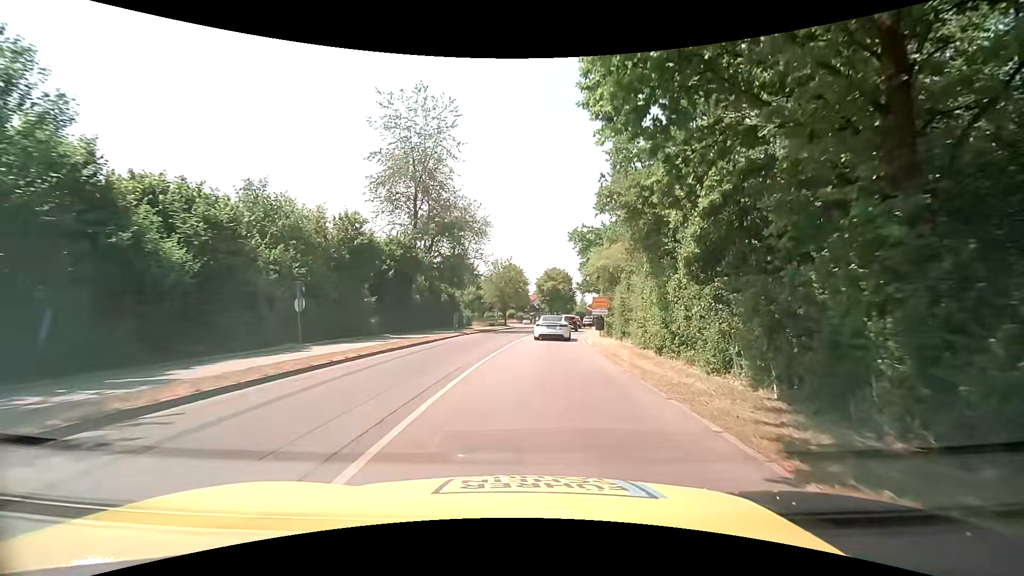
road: tertiary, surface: asphalt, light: Day
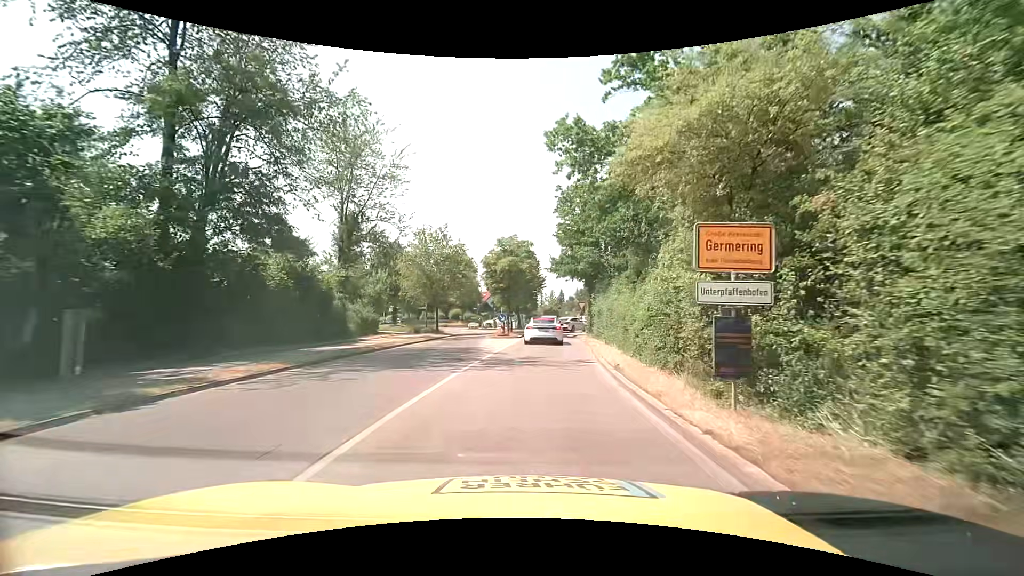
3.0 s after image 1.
(+1.3, +26.1) m; +5°
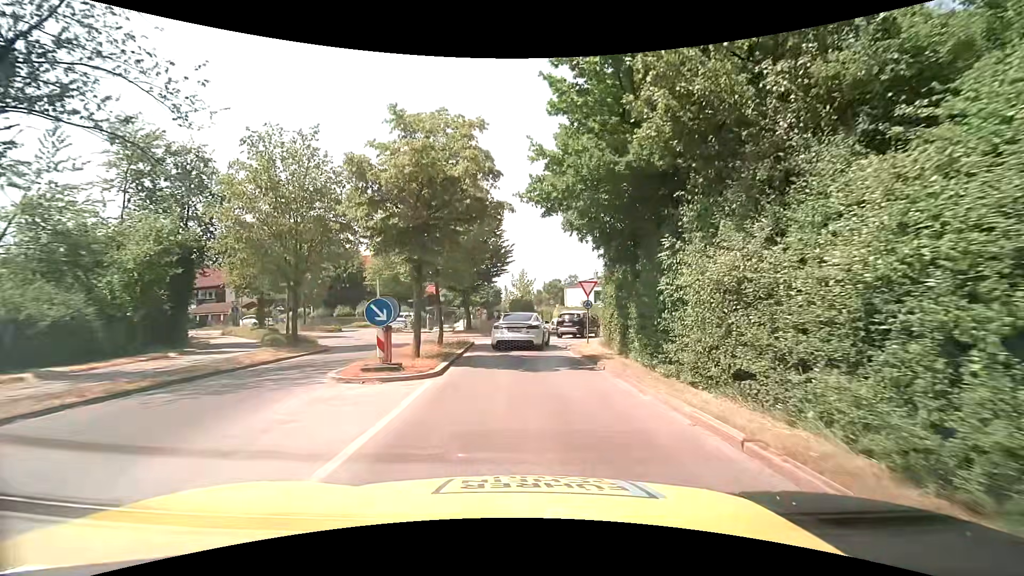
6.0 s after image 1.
(+0.8, +23.0) m; +4°
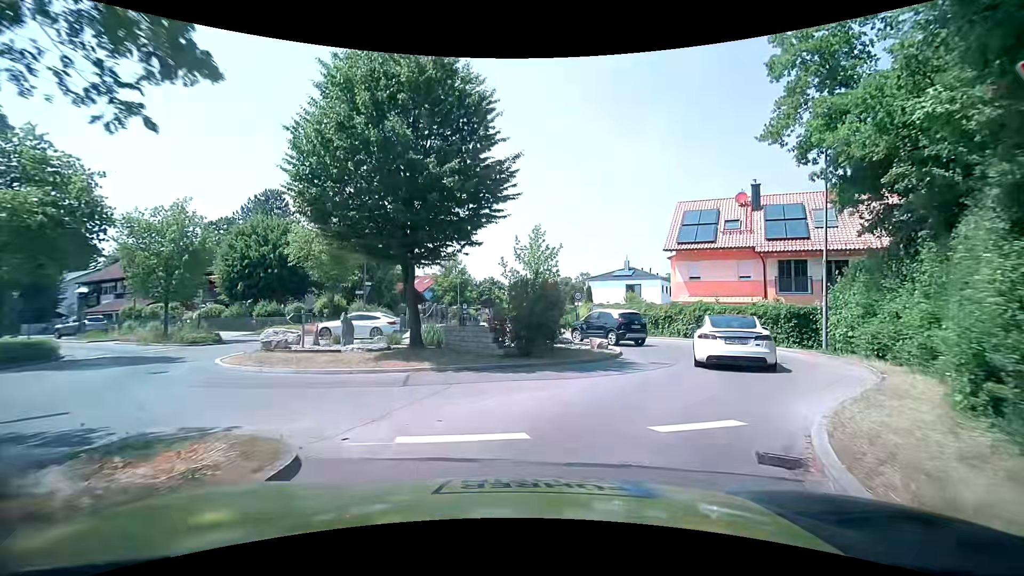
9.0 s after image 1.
(-0.1, +19.1) m; -2°
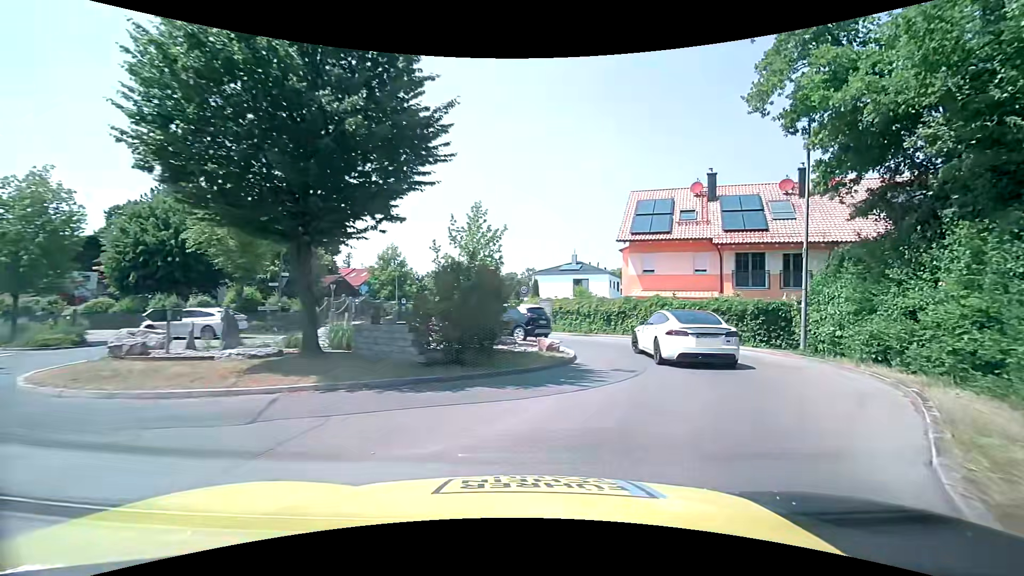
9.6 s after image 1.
(+0.2, +3.3) m; +7°
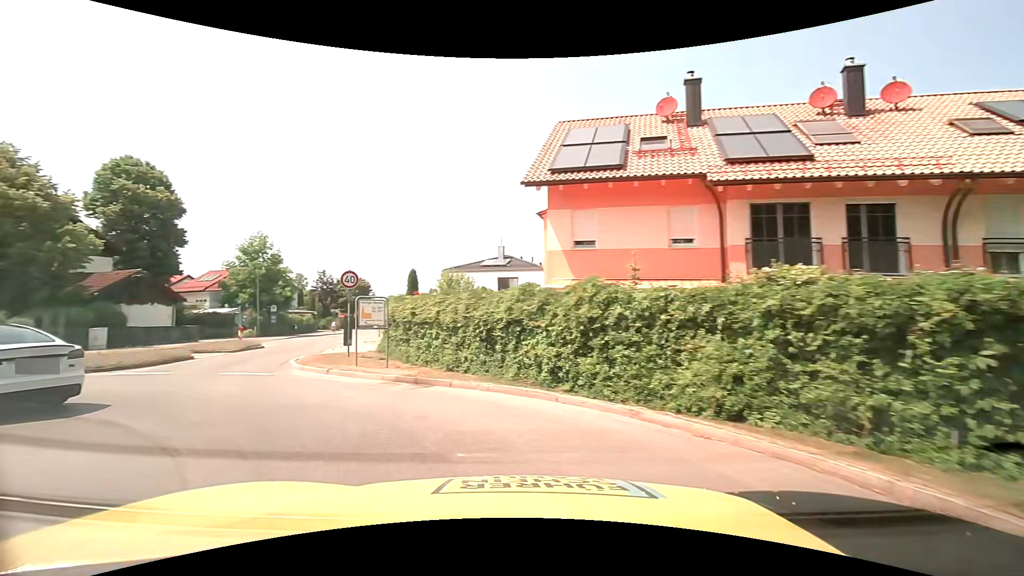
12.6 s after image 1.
(+4.5, +15.3) m; +8°
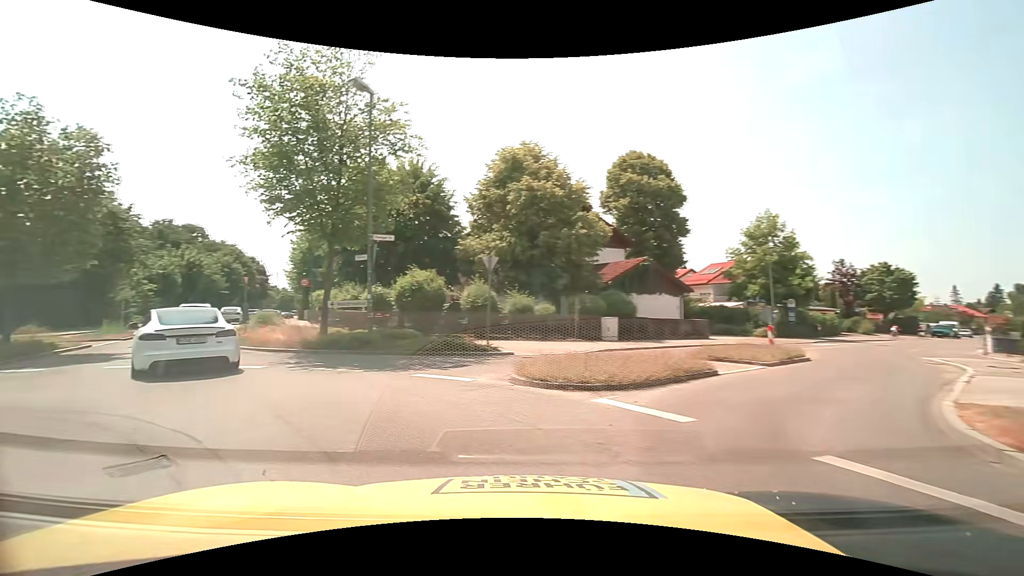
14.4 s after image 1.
(-4.0, +8.2) m; -54°
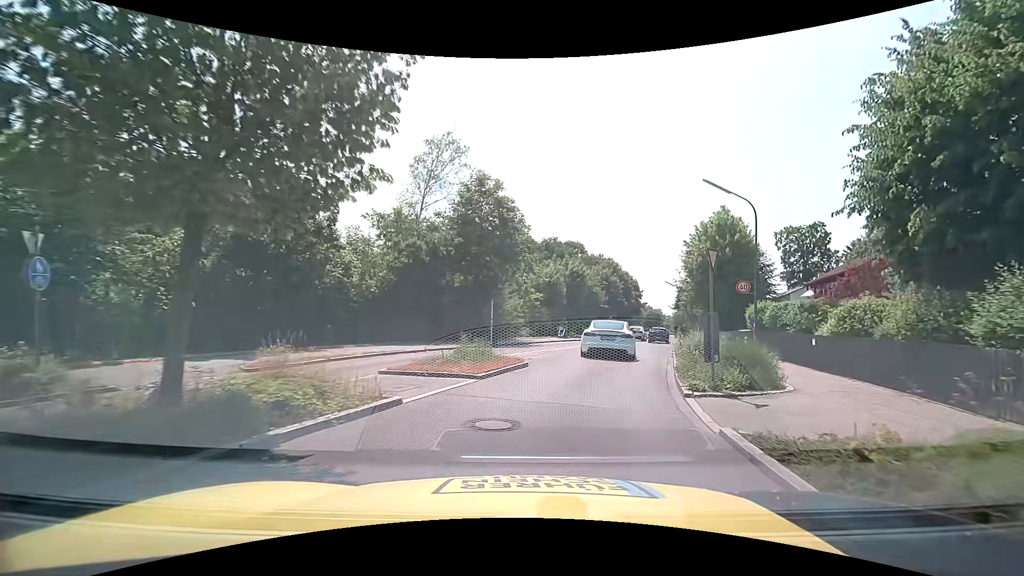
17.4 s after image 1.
(-8.7, +13.9) m; -40°
(+1, +10) (+3, +20) (+6, +29) (+8, +39) (+10, +49) (+13, +58) (+17, +68) (+21, +77) (+23, +87) (+24, +97) m
